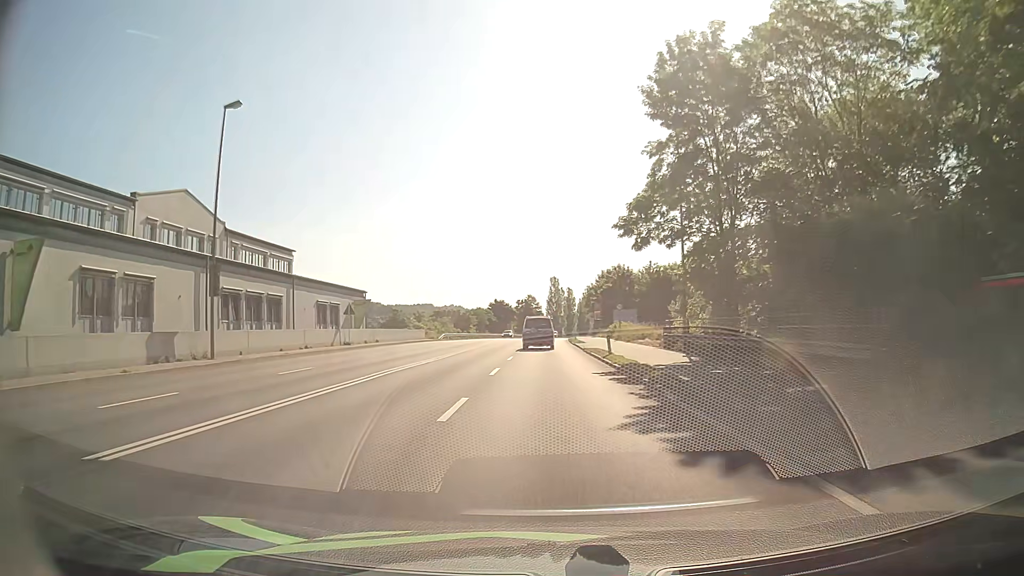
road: primary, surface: asphalt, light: Day
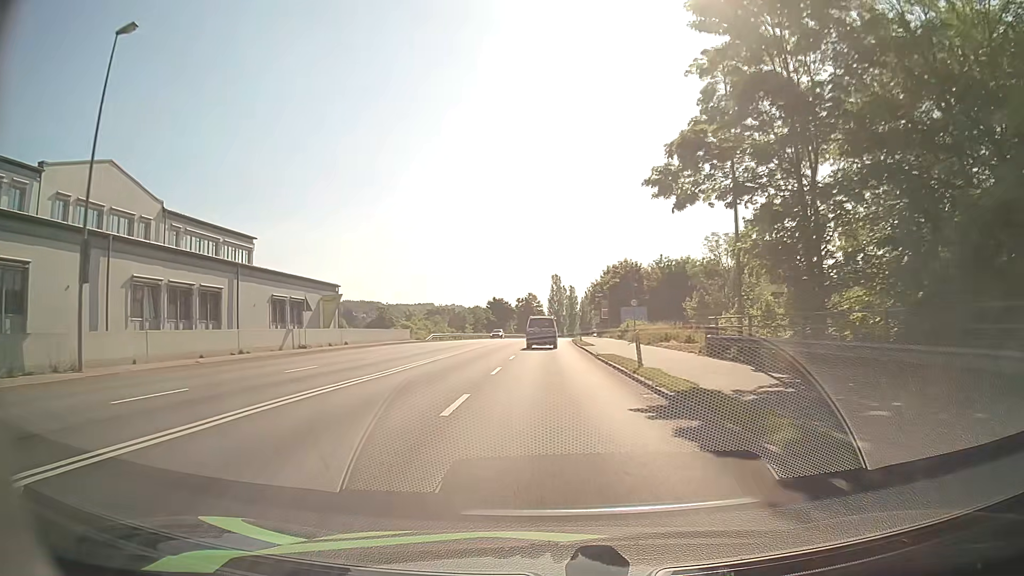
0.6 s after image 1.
(0.0, +8.6) m; 0°
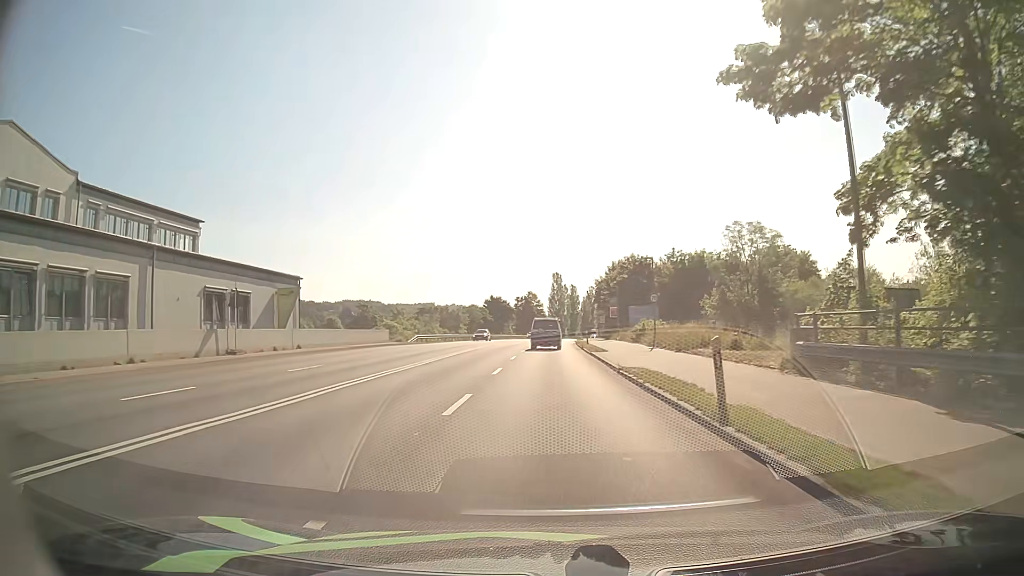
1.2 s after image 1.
(0.0, +8.8) m; 0°
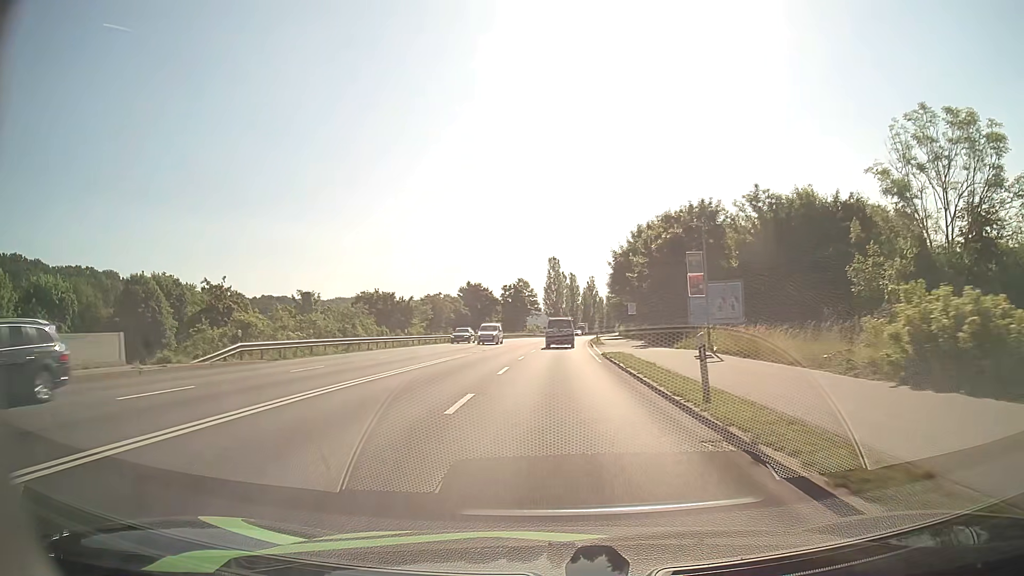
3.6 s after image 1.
(-0.1, +36.4) m; 0°
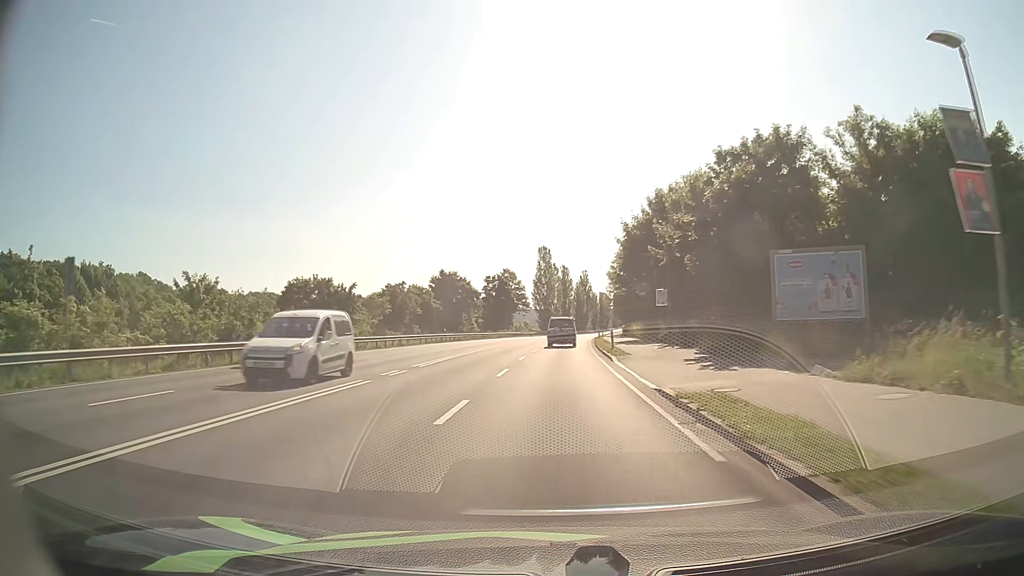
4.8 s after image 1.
(+0.1, +19.0) m; +1°
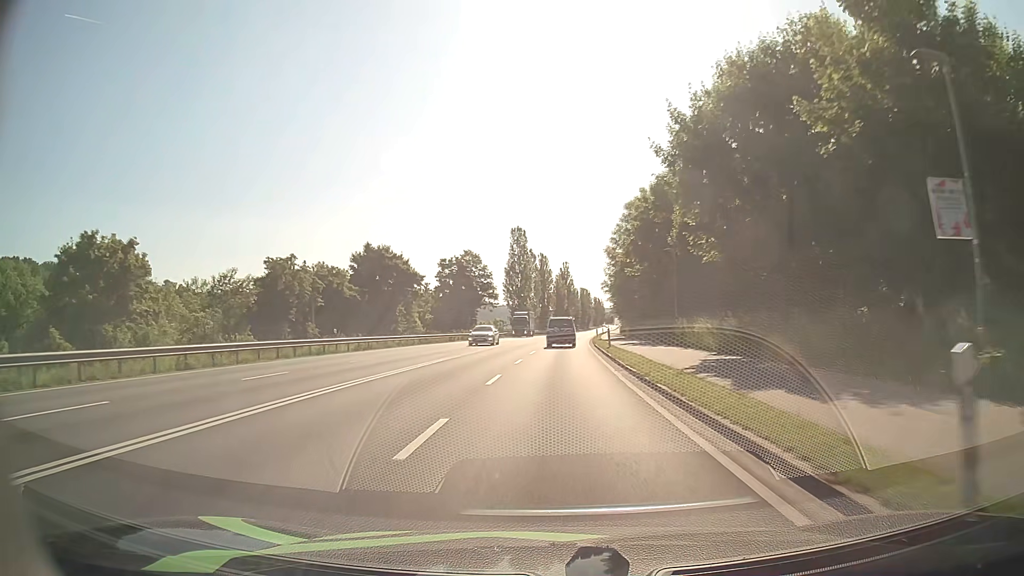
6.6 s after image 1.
(+0.4, +29.5) m; +2°
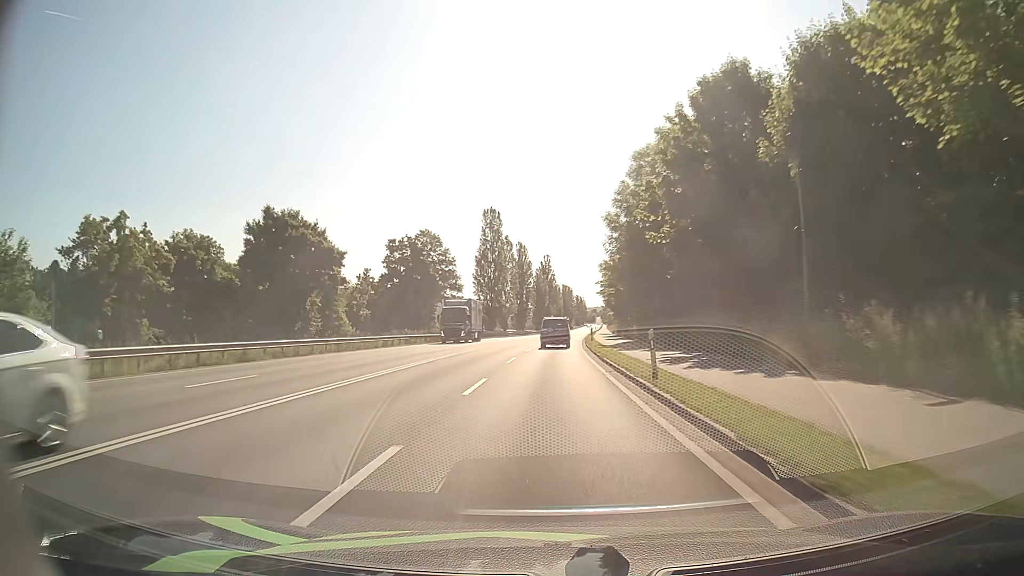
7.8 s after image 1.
(+0.3, +20.4) m; +2°
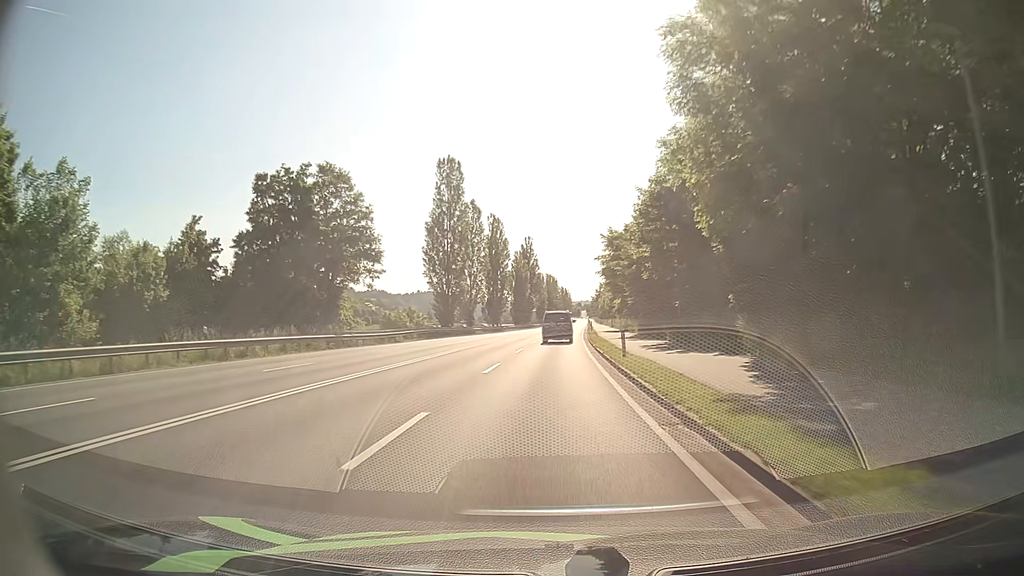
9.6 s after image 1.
(+0.3, +31.4) m; +1°
(0, +10) (0, +20) (+1, +30) (+1, +40) (+1, +50) (+2, +60) (+2, +70) (+3, +80) (+3, +90) (+4, +100) m
